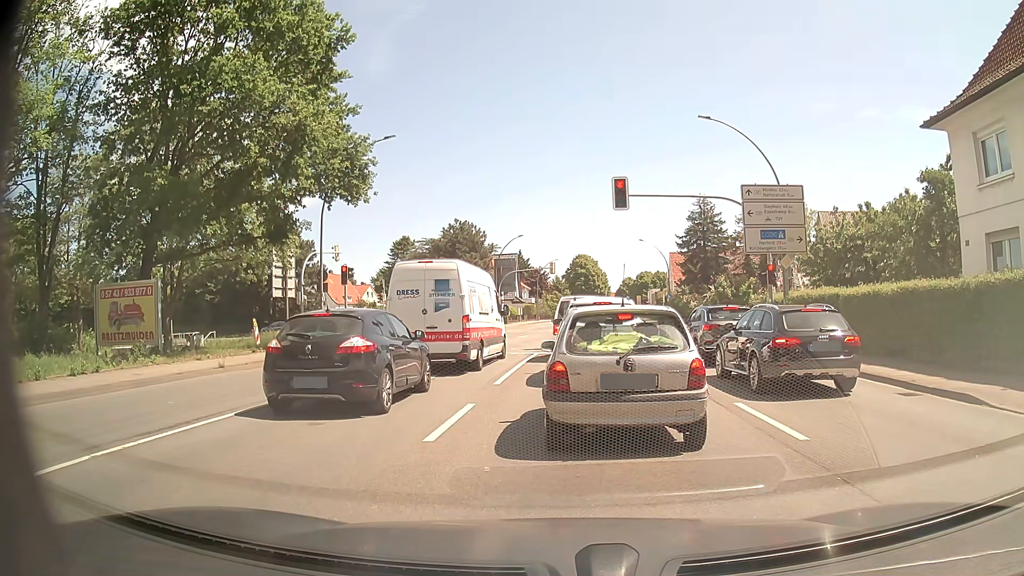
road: primary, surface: asphalt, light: Day
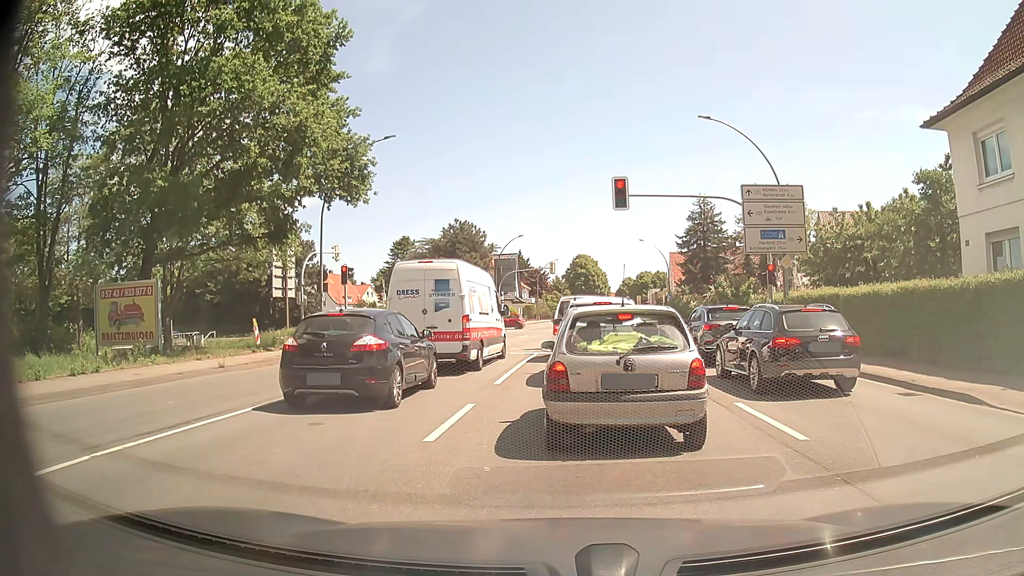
(0.0, 0.0) m; 0°
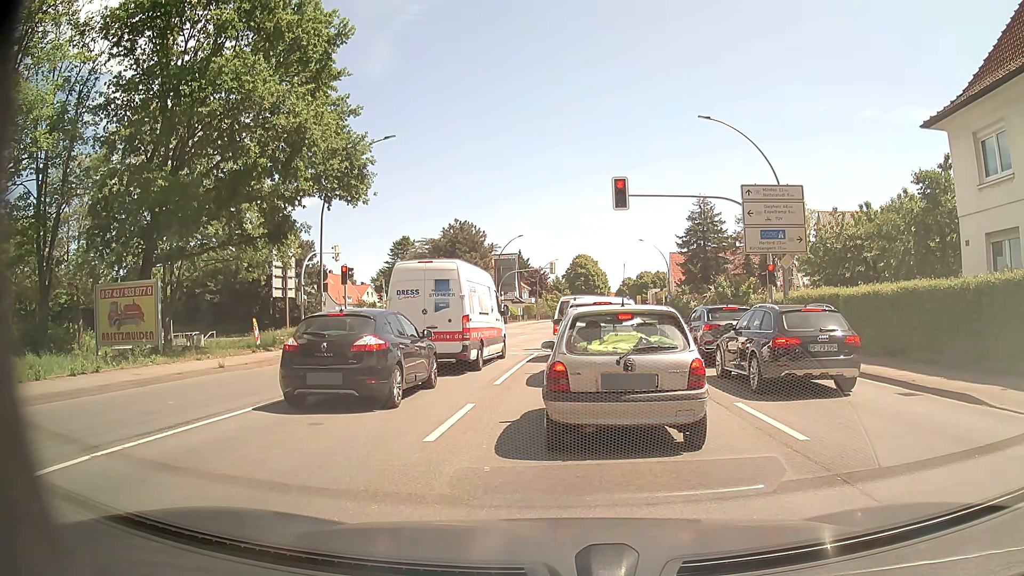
(0.0, 0.0) m; 0°
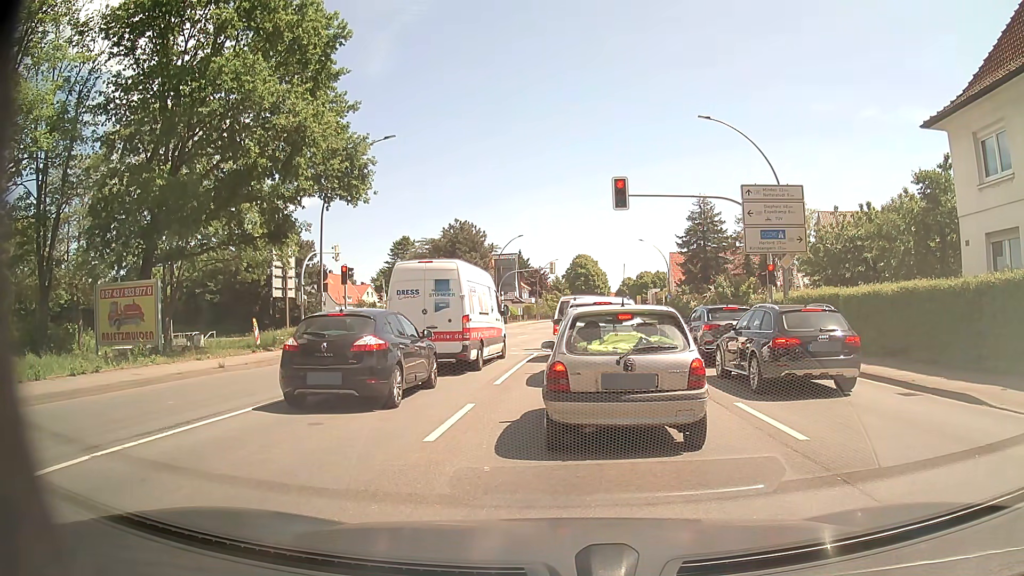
(0.0, 0.0) m; 0°
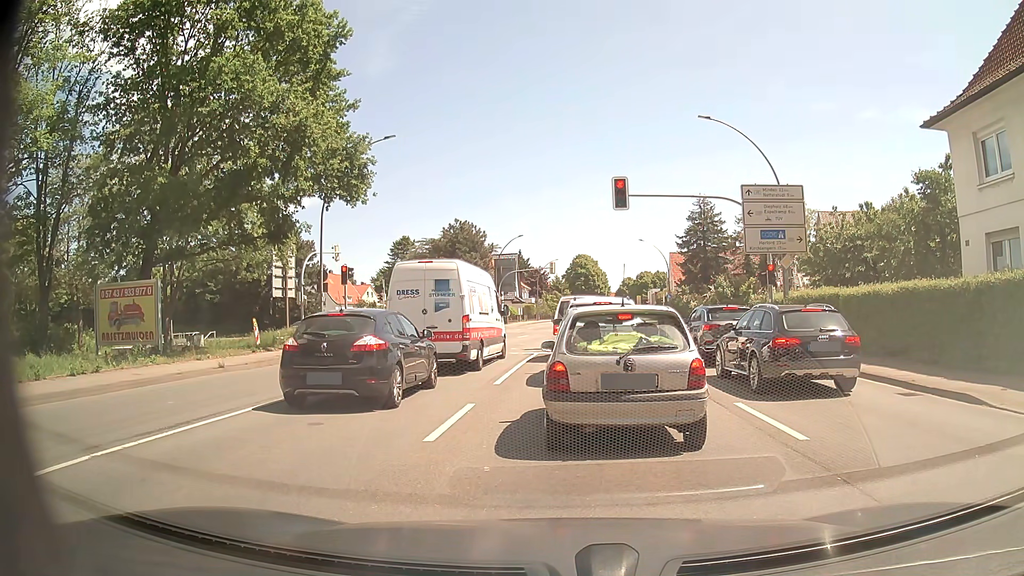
(0.0, 0.0) m; 0°
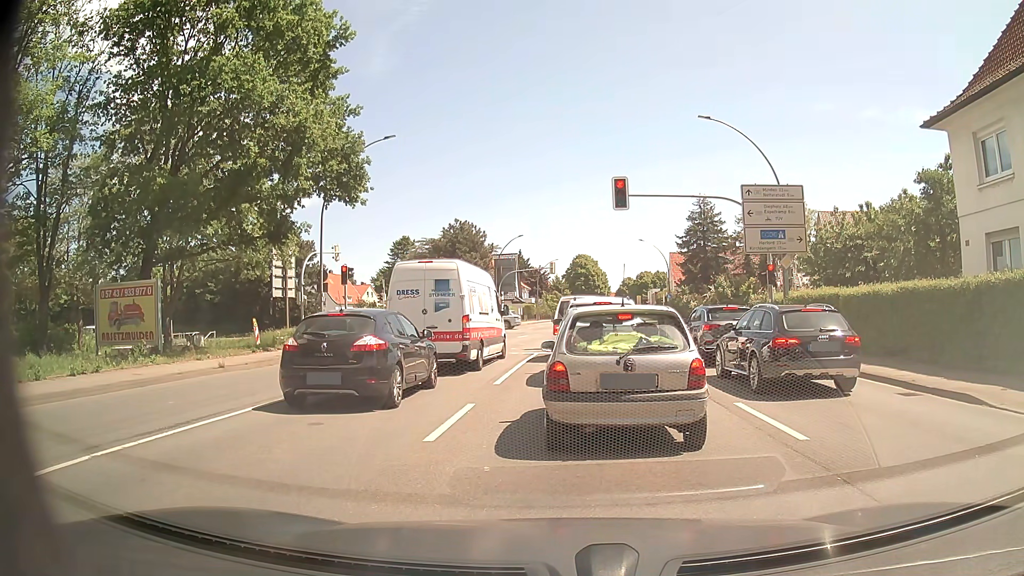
(0.0, 0.0) m; 0°
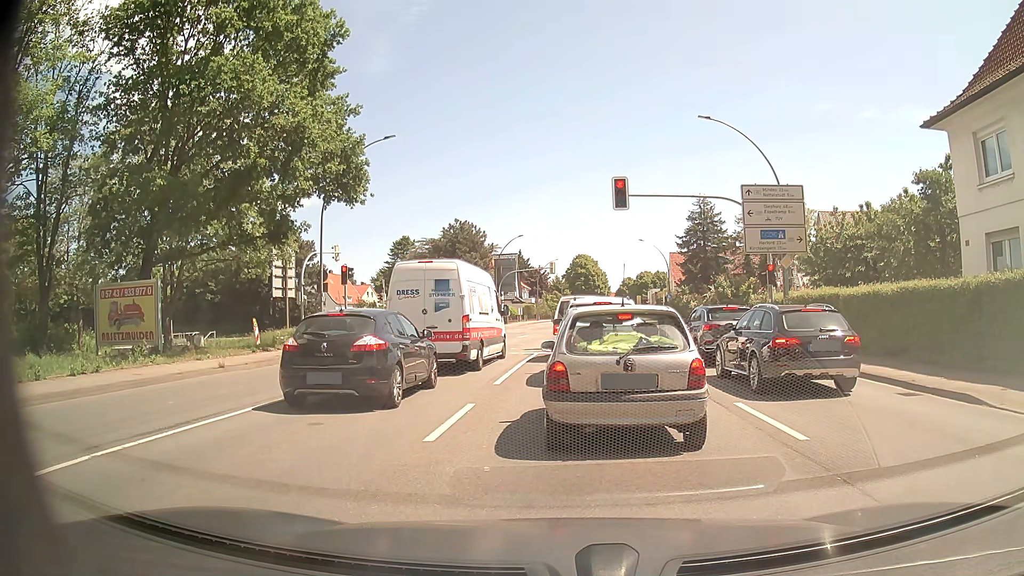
(0.0, 0.0) m; 0°
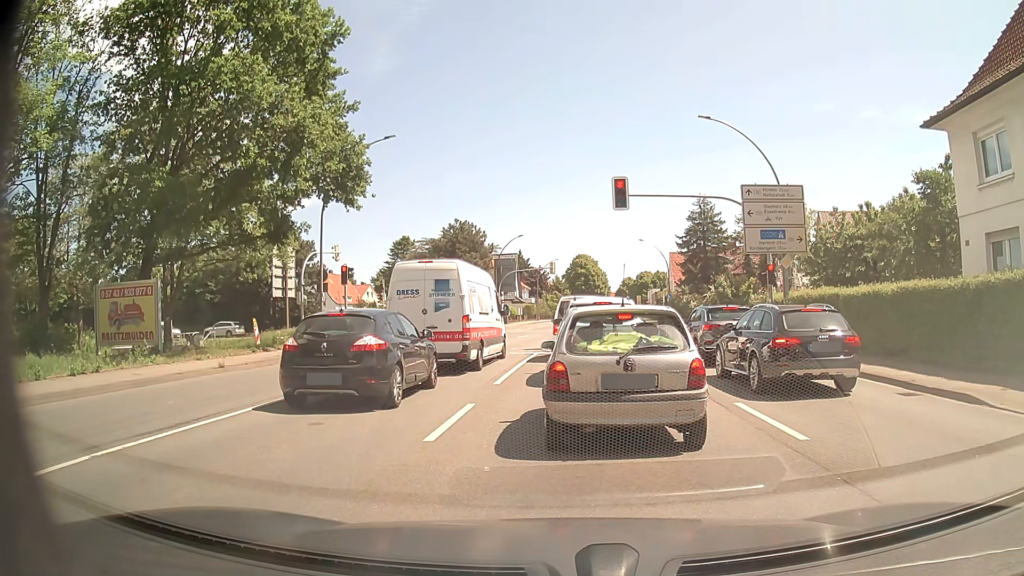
(0.0, 0.0) m; 0°
(0, +10) (0, +20) (0, +30) (+2, +40) (+3, +50) (+4, +60) (+5, +70) (+6, +80) (+7, +90) (+7, +100) m
